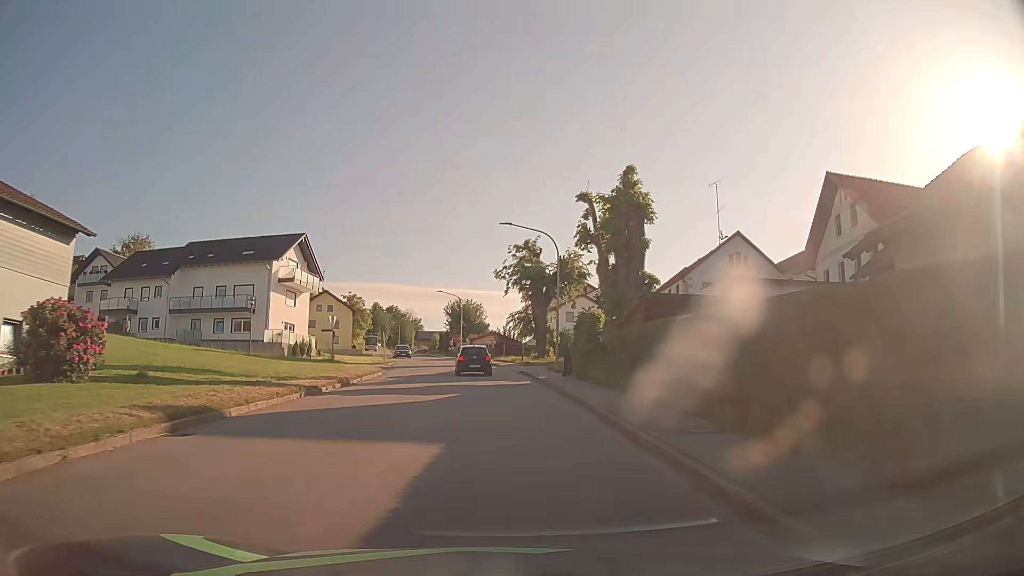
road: tertiary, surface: asphalt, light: Day
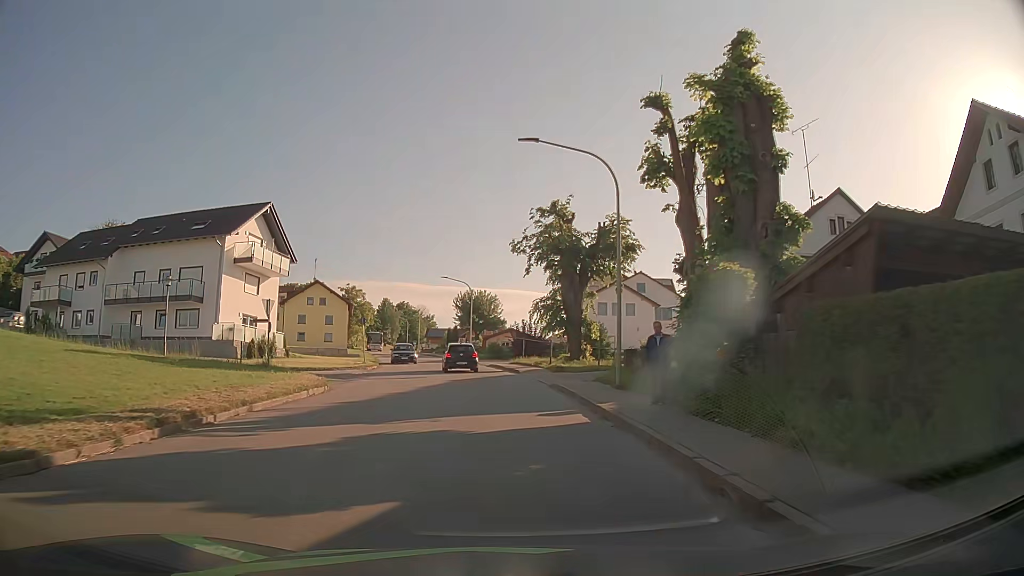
(-0.1, +13.8) m; -1°
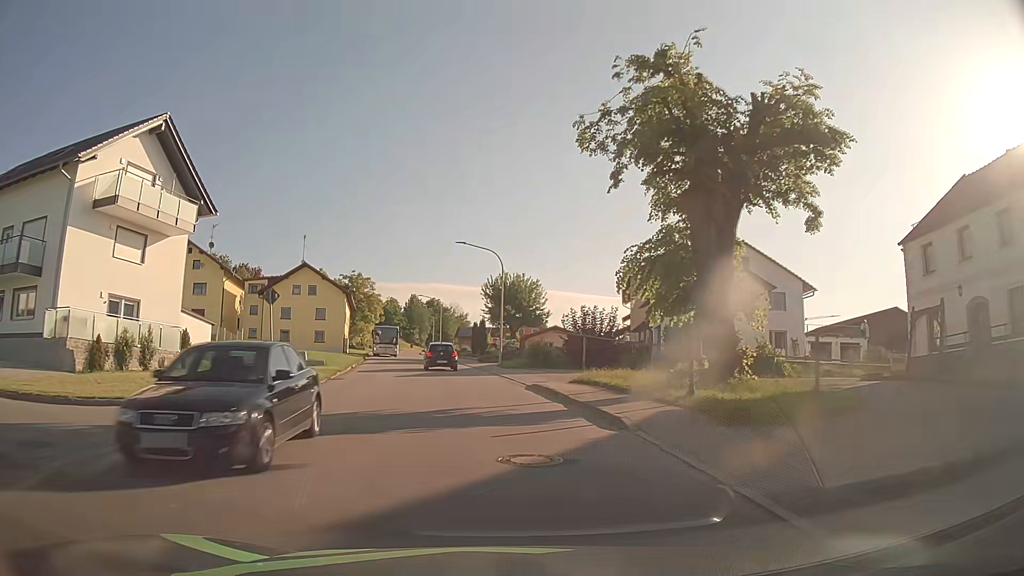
(-0.5, +21.4) m; -3°
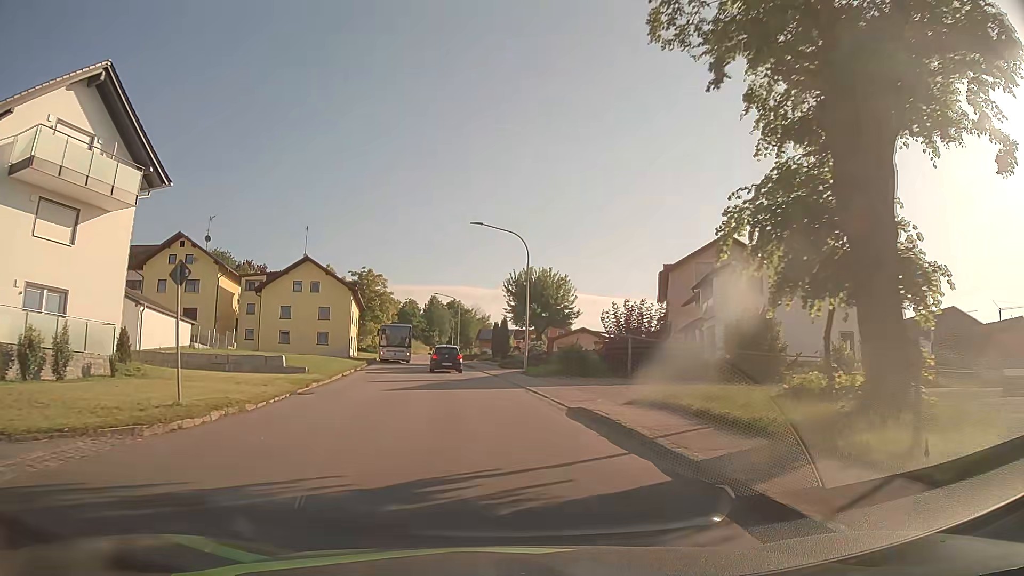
(-0.2, +7.3) m; -2°
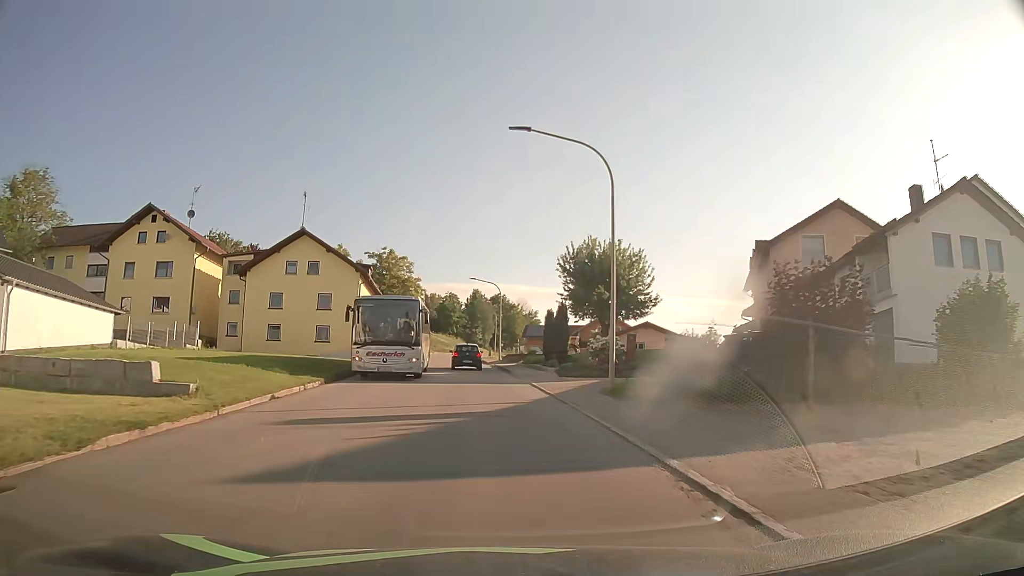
(-0.5, +14.7) m; -4°
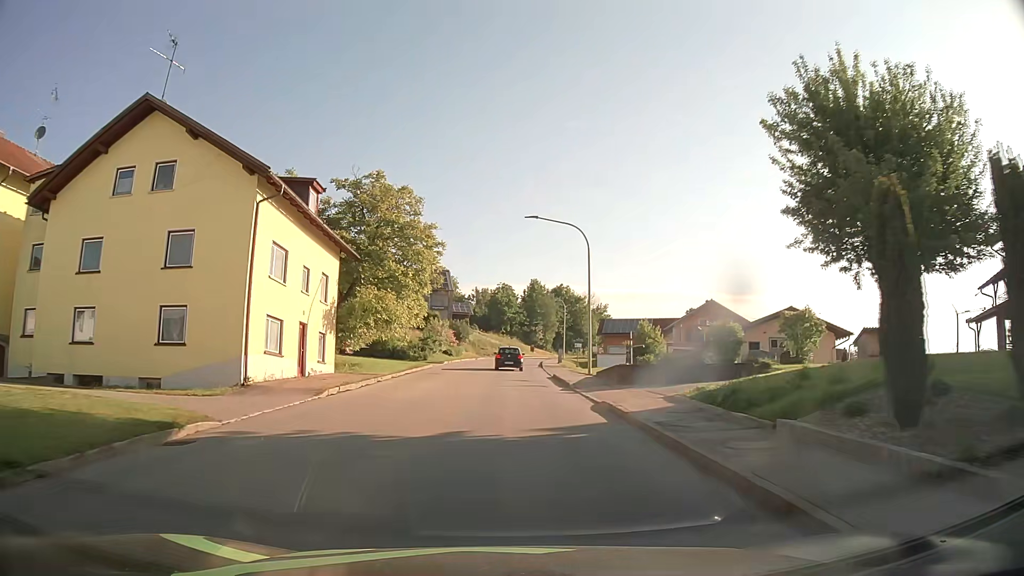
(-1.6, +29.8) m; -5°
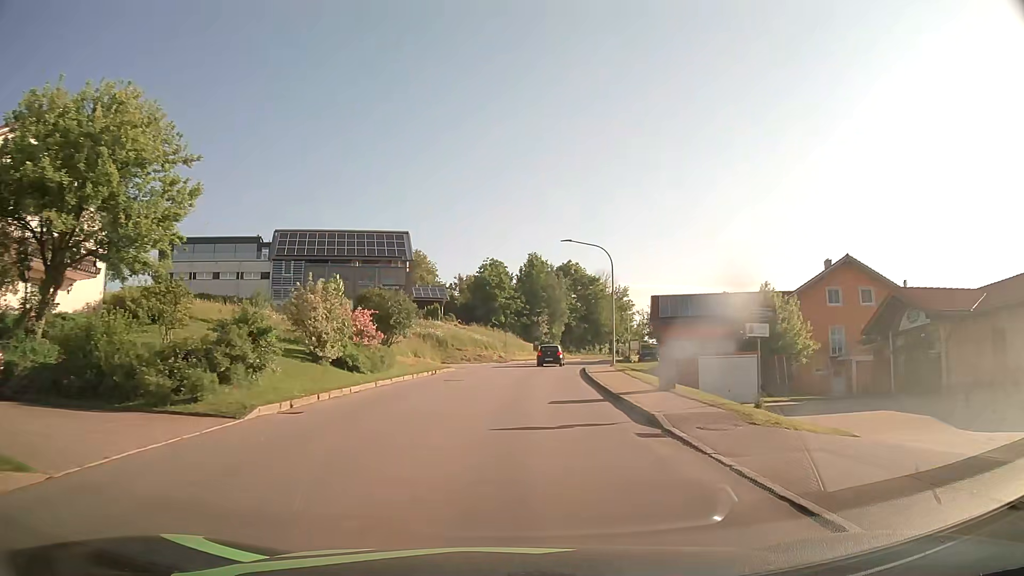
(0.0, +37.9) m; +1°
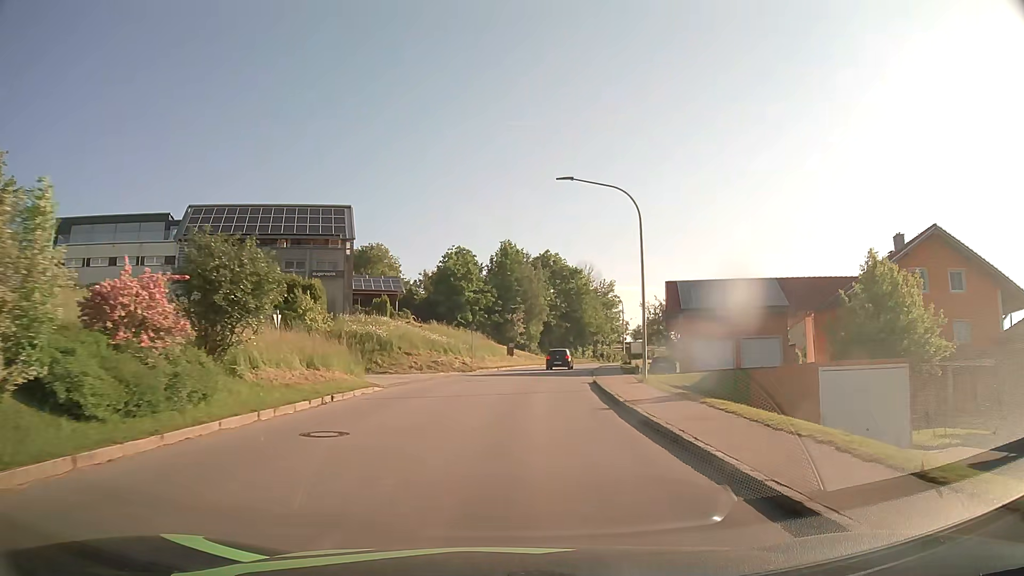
(+0.2, +15.2) m; +2°
(0, +10) (+1, +20) (+1, +30) (+3, +40) (+4, +50) (+6, +60) (+8, +69) (+10, +79) (+13, +89) (+17, +98) m
